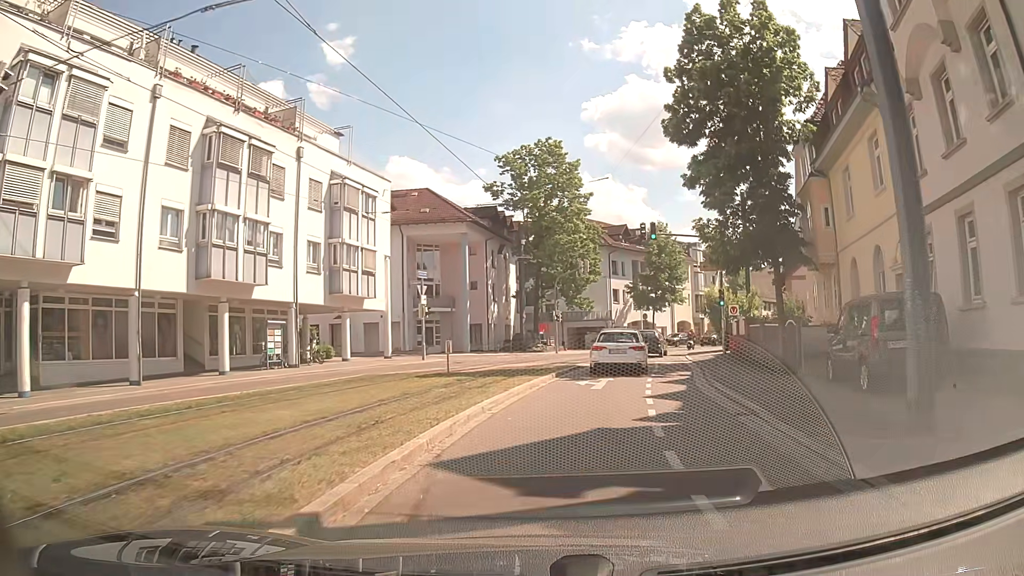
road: tertiary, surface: asphalt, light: Day
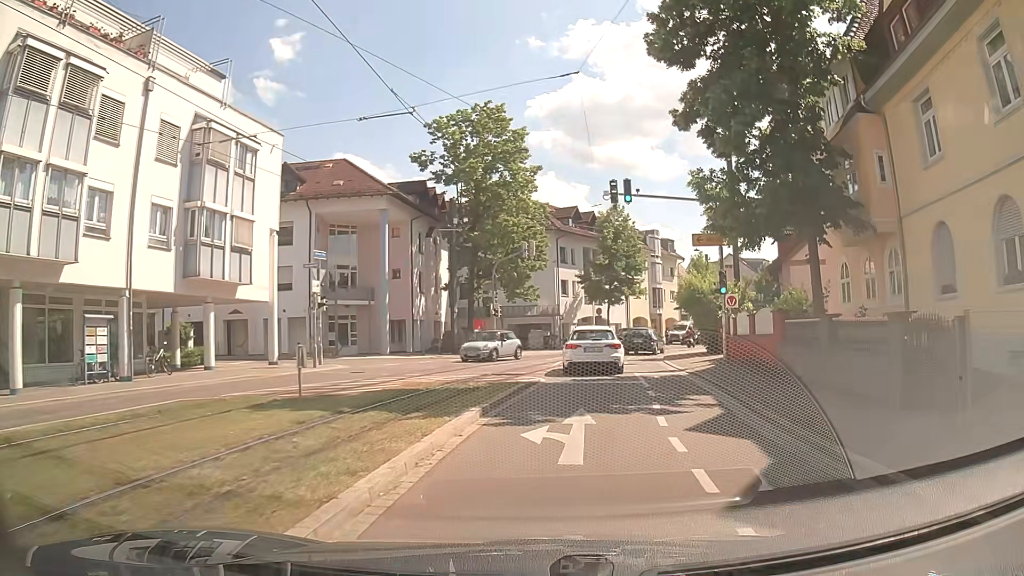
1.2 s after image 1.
(+0.4, +9.0) m; +5°
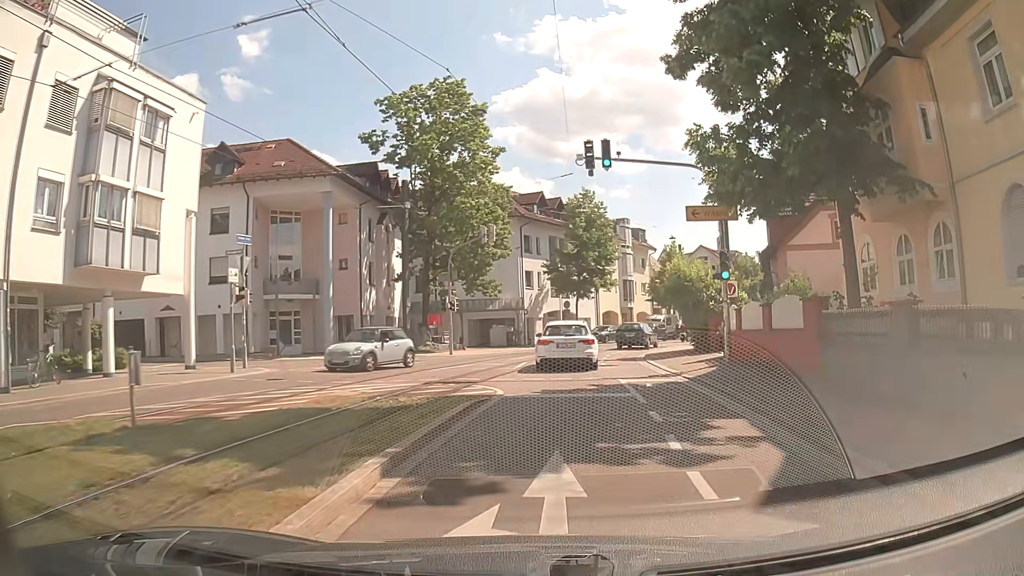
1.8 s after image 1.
(+0.1, +4.4) m; +3°
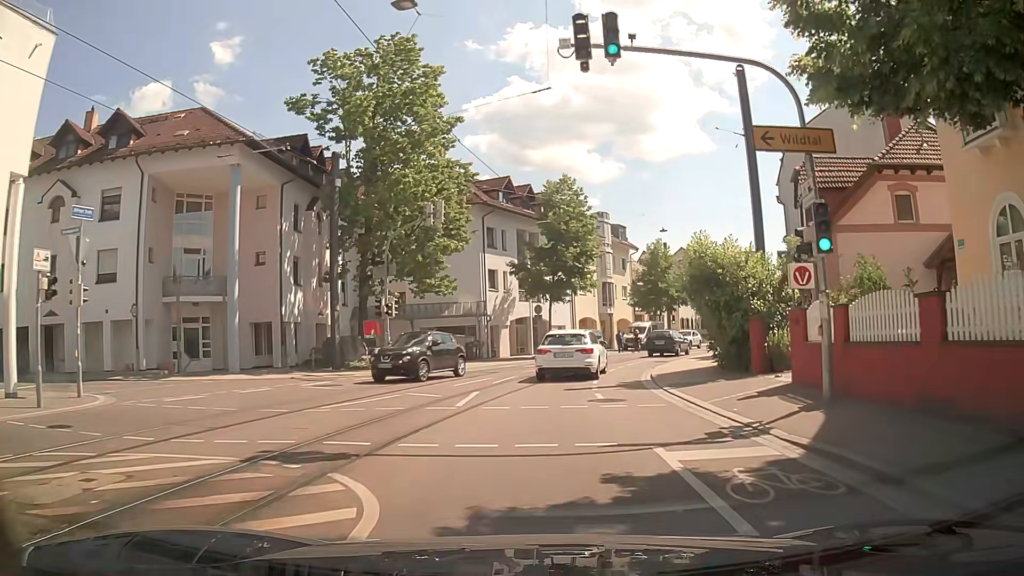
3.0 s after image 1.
(+0.3, +8.5) m; +3°
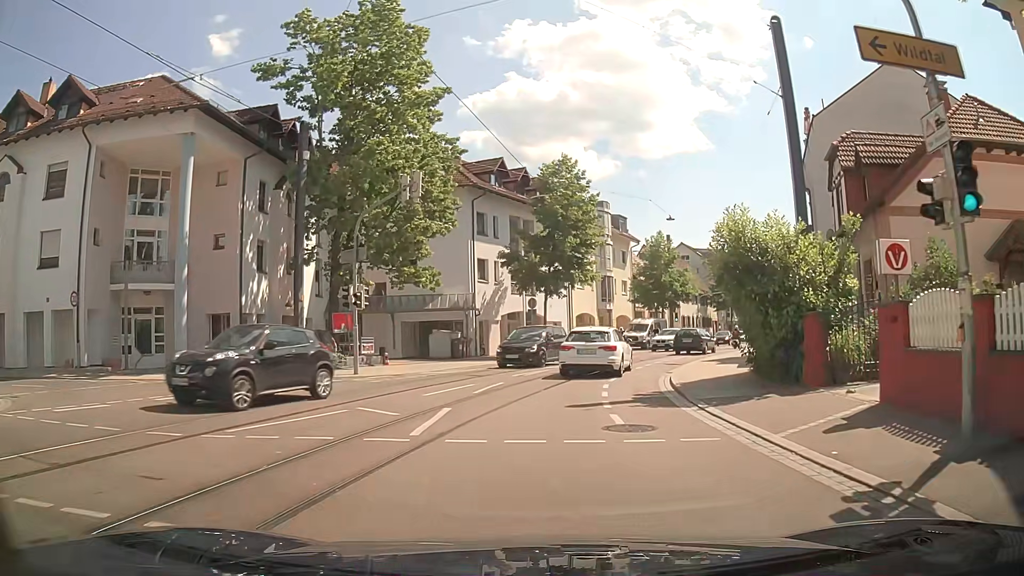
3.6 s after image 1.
(0.0, +4.1) m; 0°
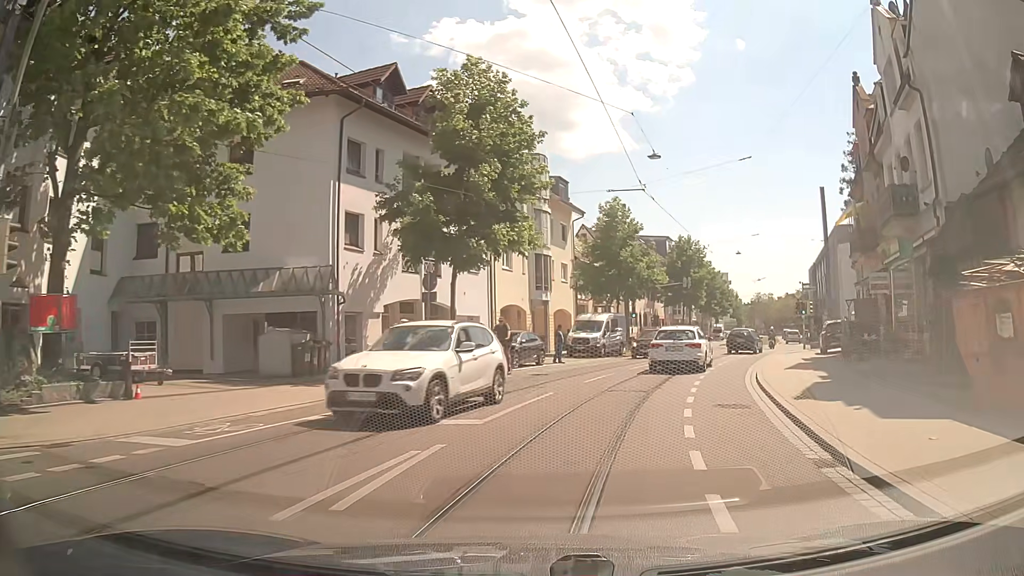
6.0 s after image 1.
(+0.3, +15.4) m; +6°
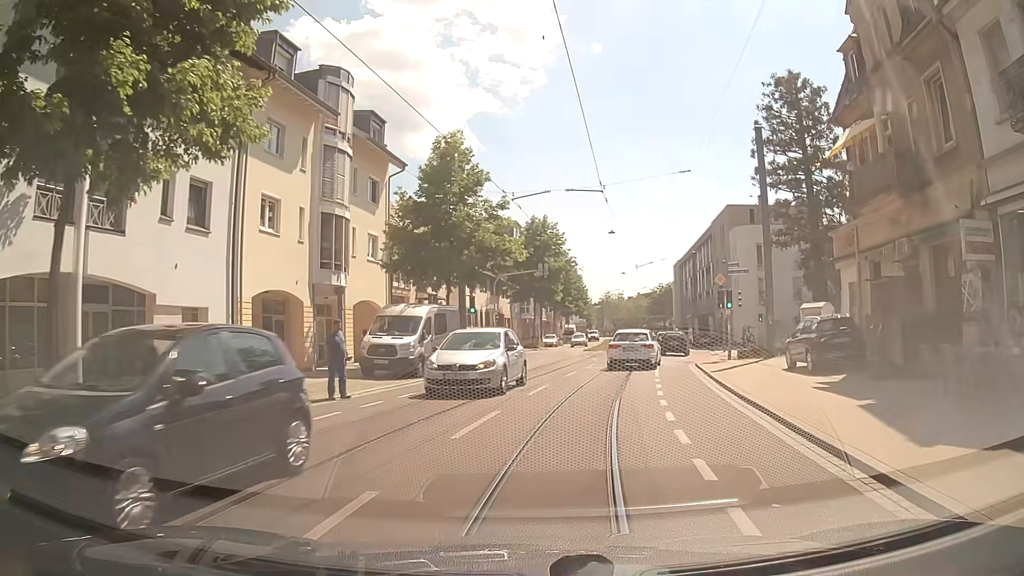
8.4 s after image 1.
(+1.8, +14.5) m; +14°
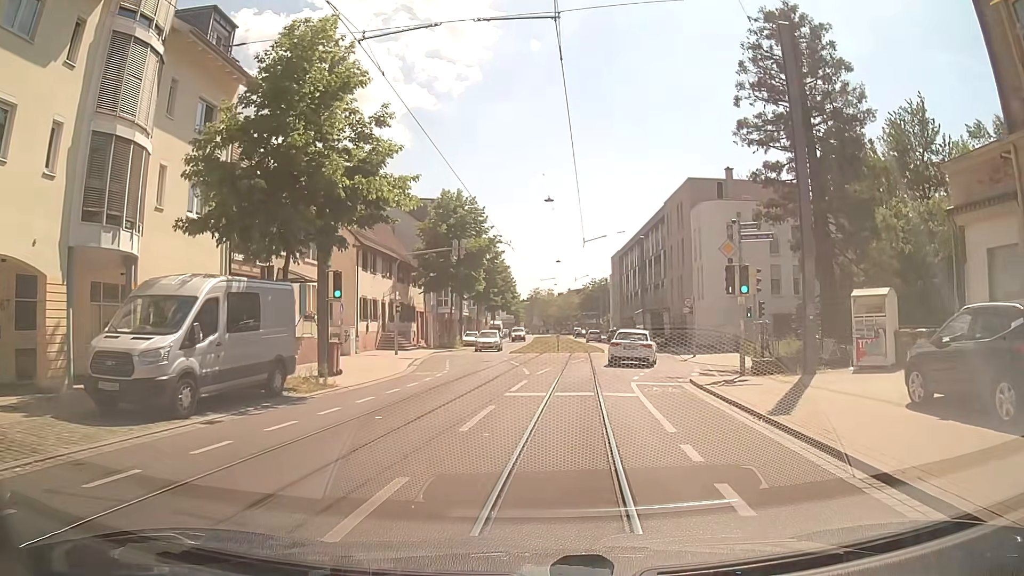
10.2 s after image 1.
(+0.6, +11.4) m; +5°
(0, +10) (+1, +20) (+4, +30) (+6, +39) (+6, +49) (+7, +59) (+7, +69) (+7, +79) (+7, +89) (+8, +99) m
